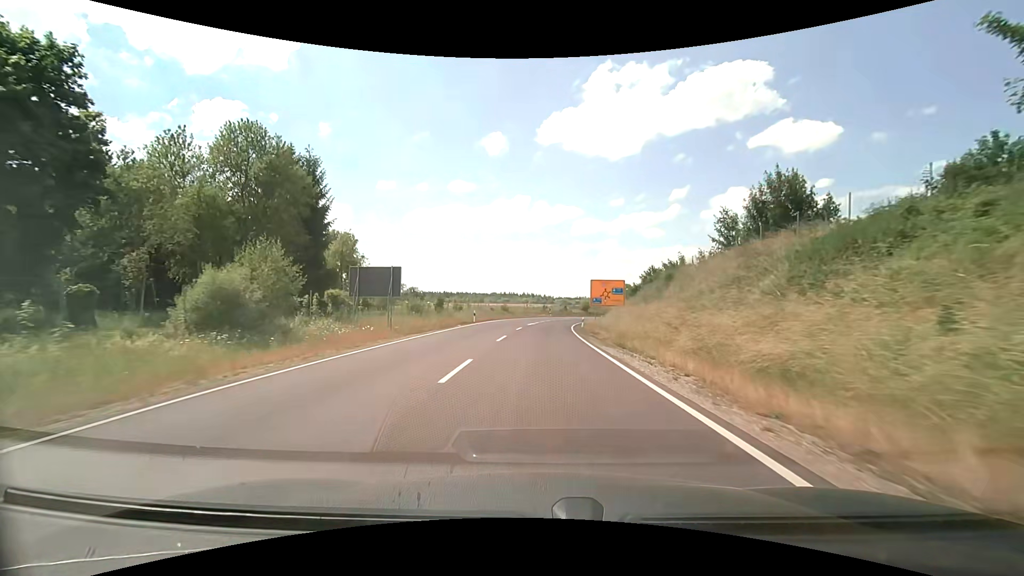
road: primary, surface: asphalt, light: Day
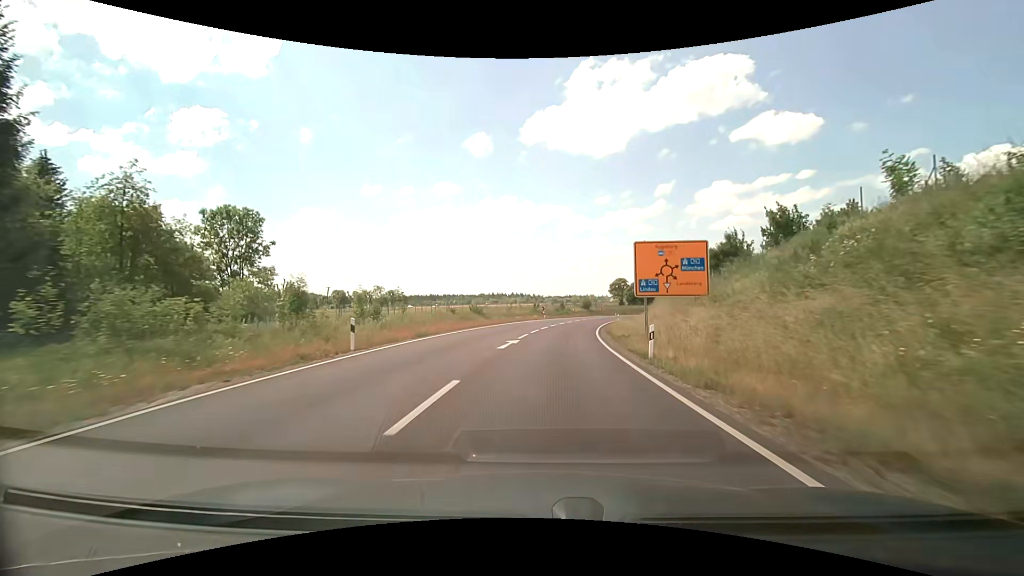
(0.0, +27.7) m; +1°
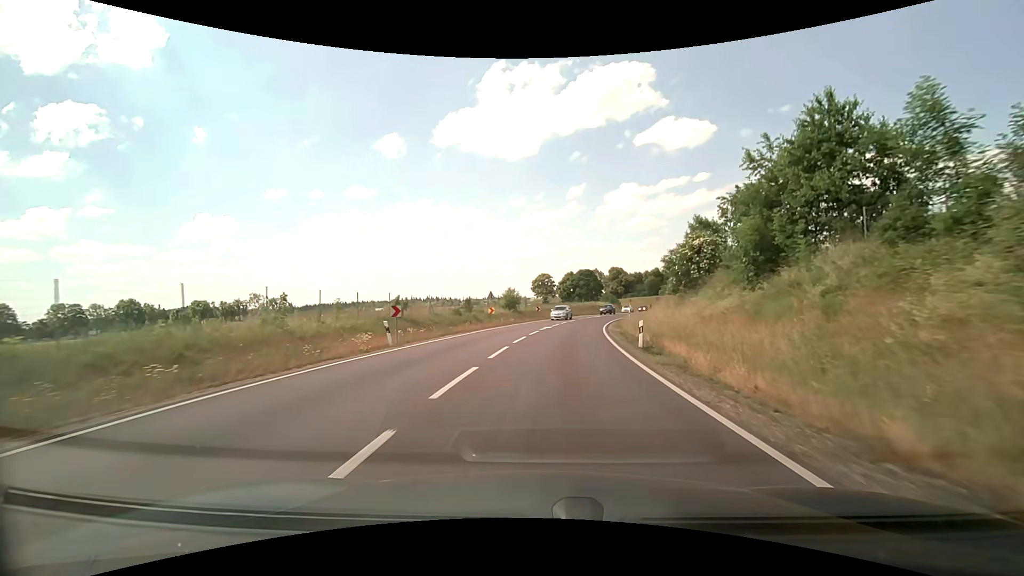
(+3.1, +45.8) m; +9°
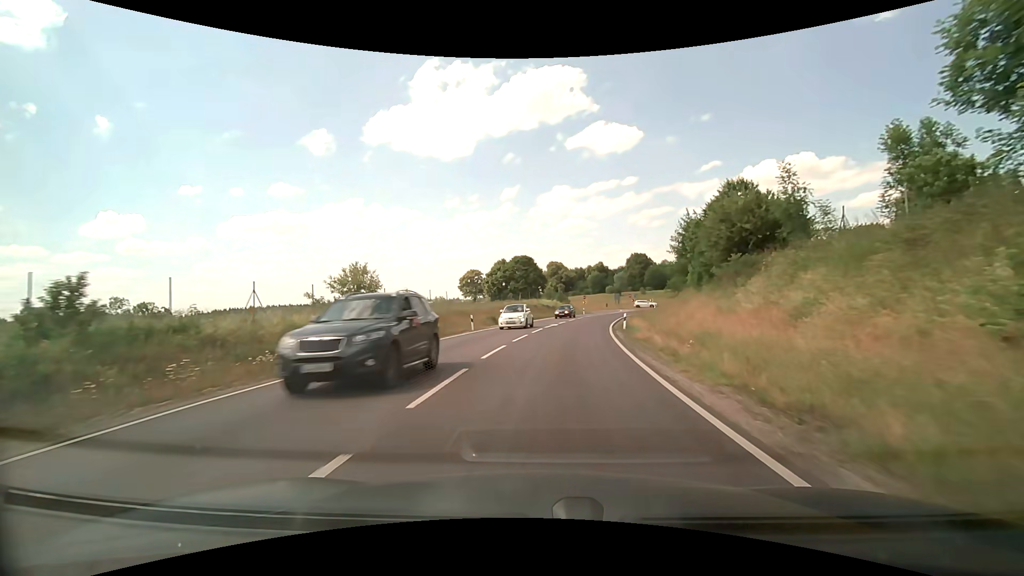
(+2.7, +36.5) m; +8°
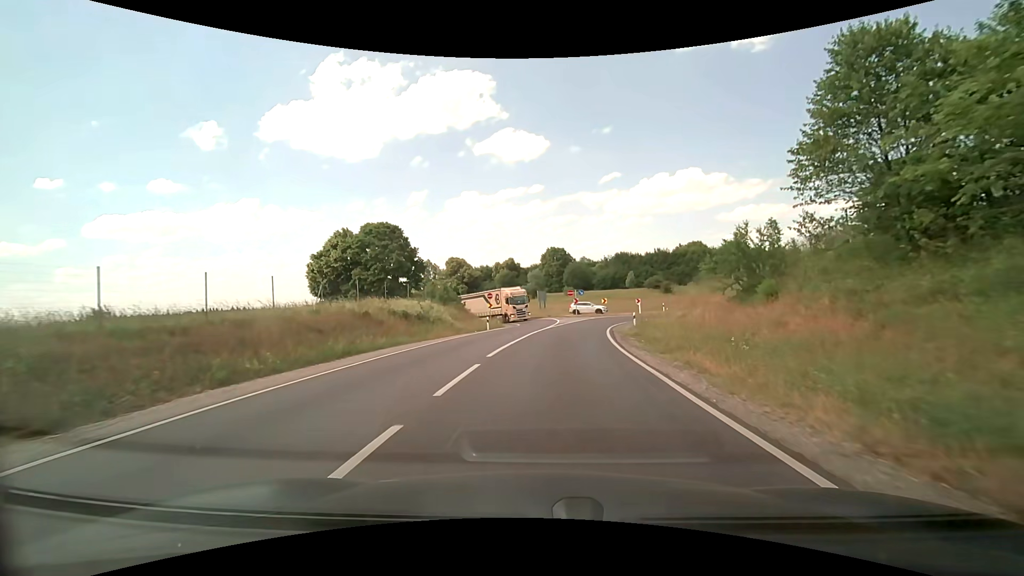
(+3.6, +41.1) m; +10°
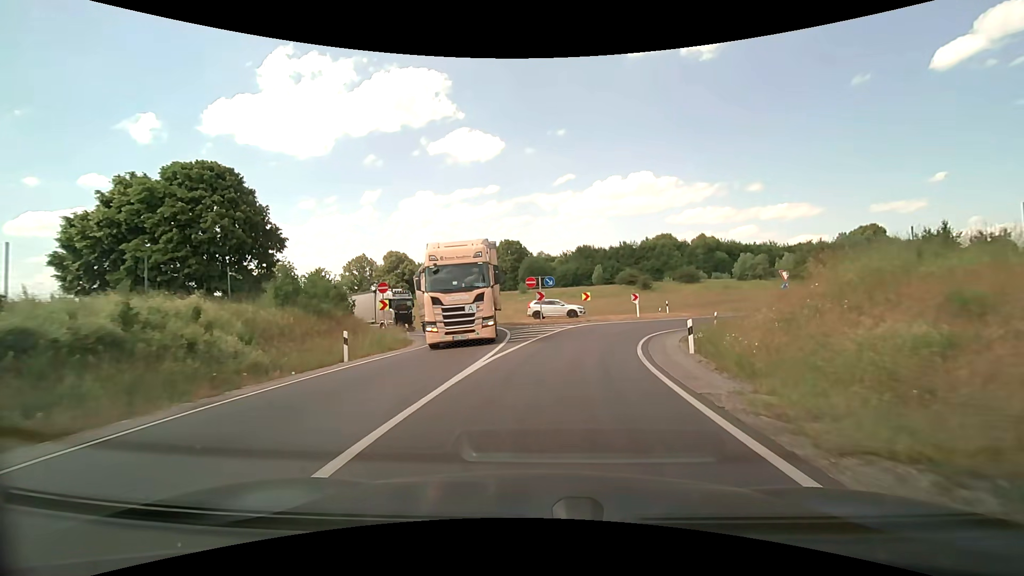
(+0.9, +21.4) m; +5°
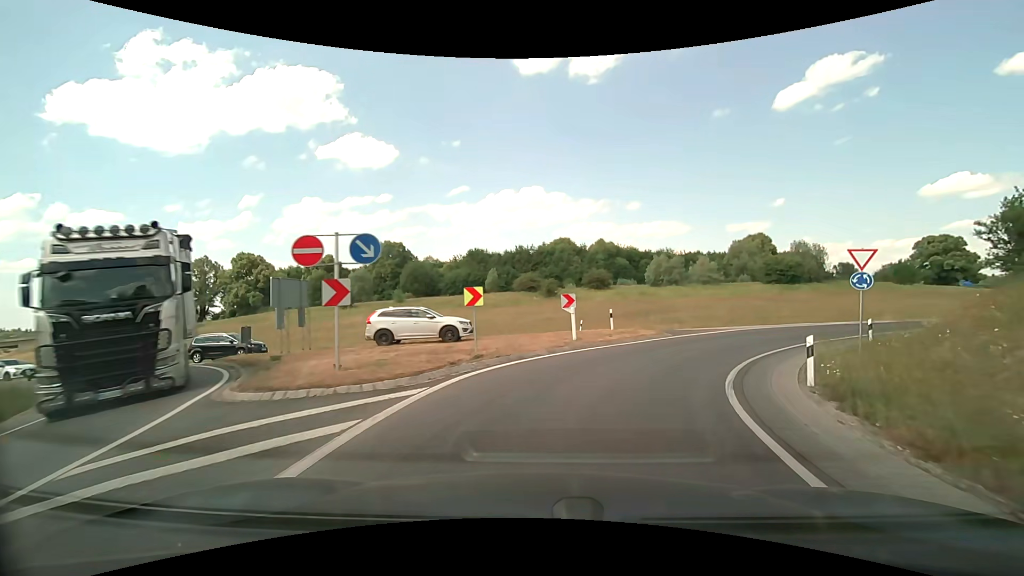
(+1.5, +18.3) m; +12°
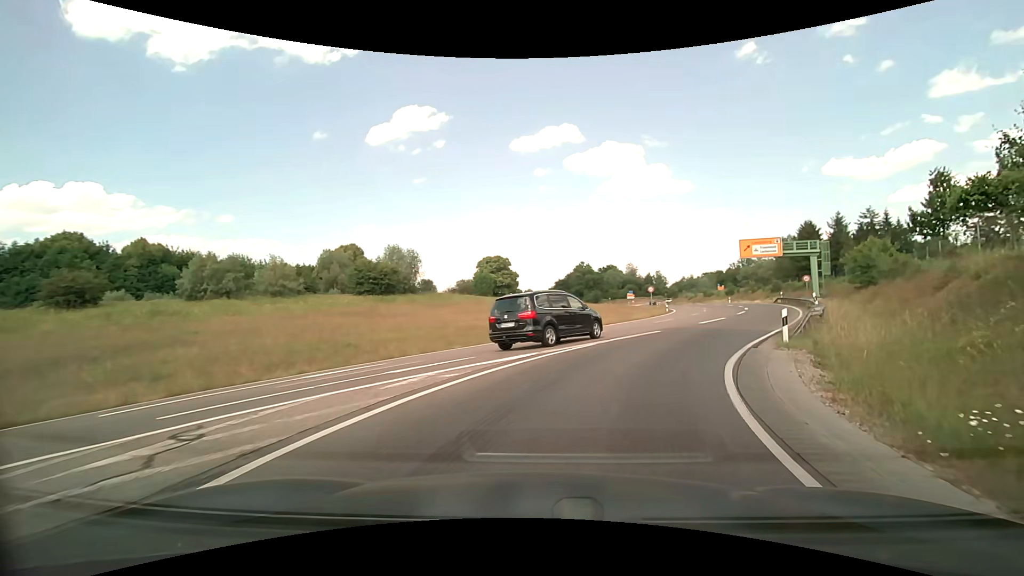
(+8.5, +22.4) m; +43°
(+2, +10) (+6, +19) (+11, +28) (+15, +36) (+19, +46) (+22, +55) (+25, +65) (+27, +75) (+28, +85) (+30, +94) m
